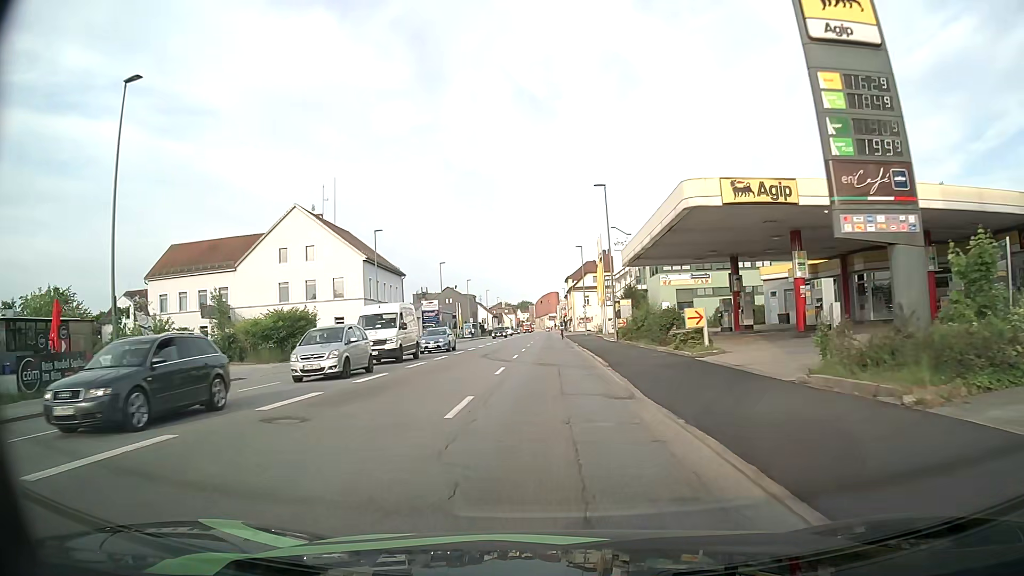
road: tertiary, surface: asphalt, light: Day
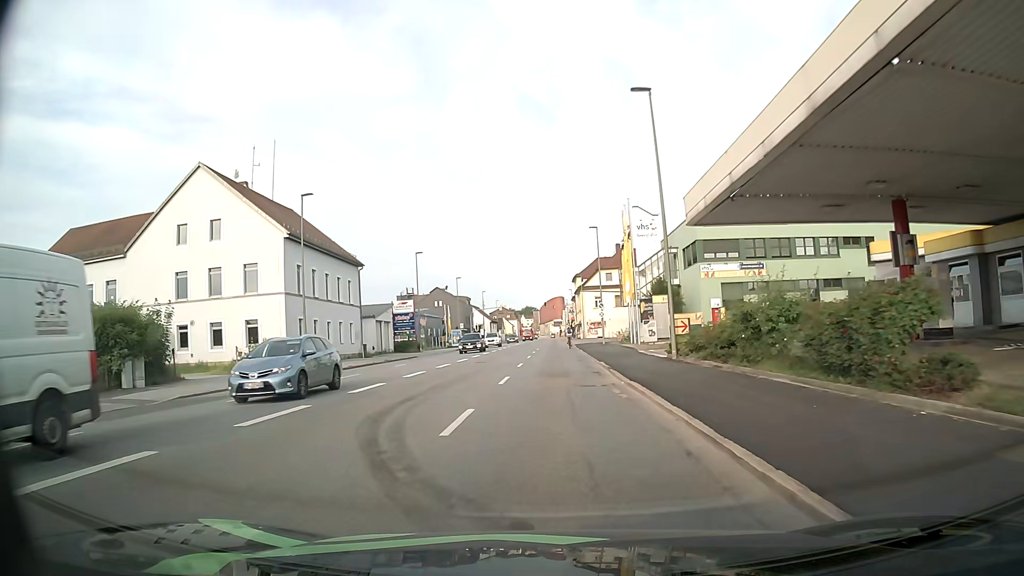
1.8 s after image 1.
(-0.1, +19.2) m; -1°
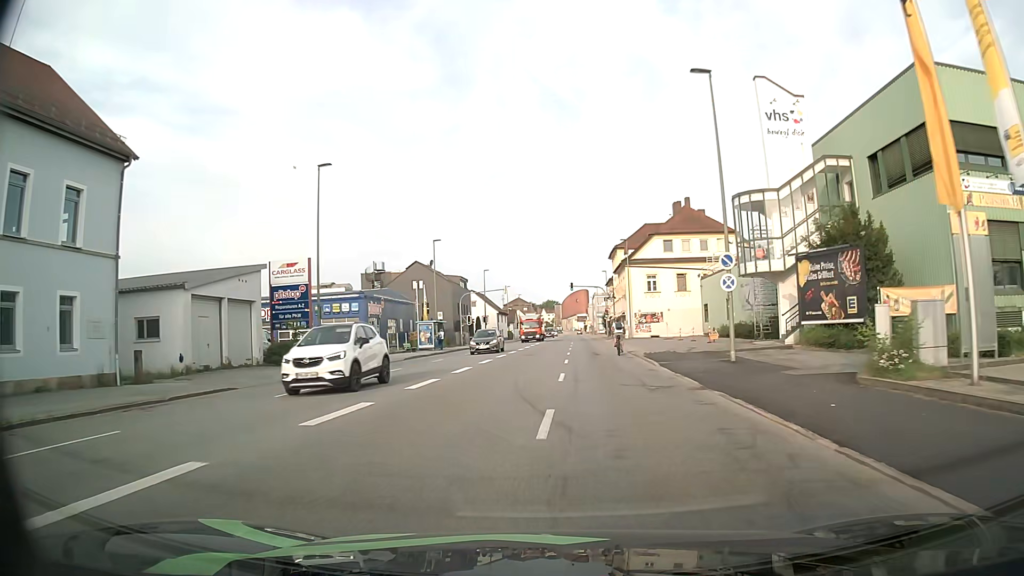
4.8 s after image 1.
(-0.7, +37.0) m; -2°
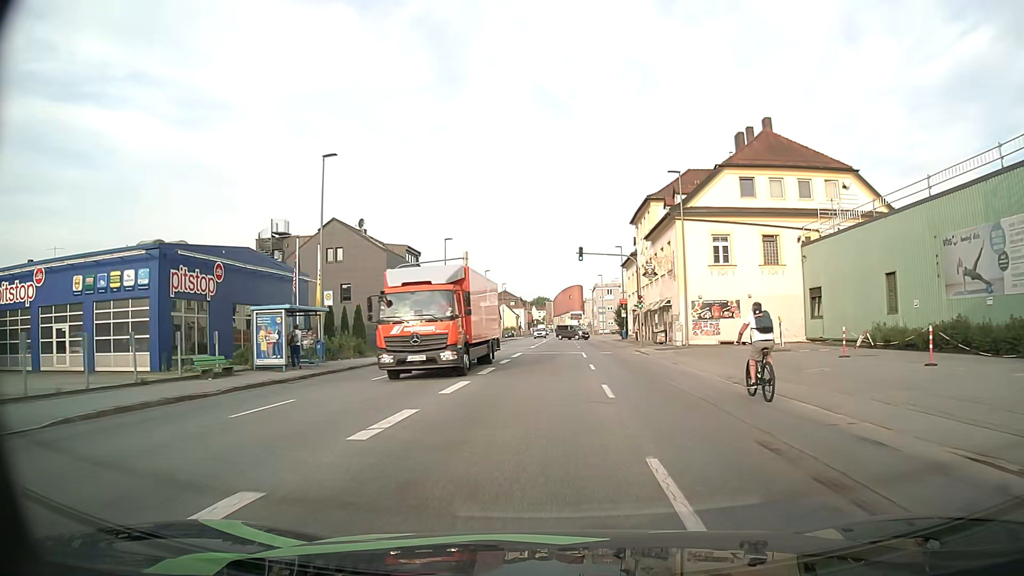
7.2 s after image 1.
(0.0, +31.2) m; +1°
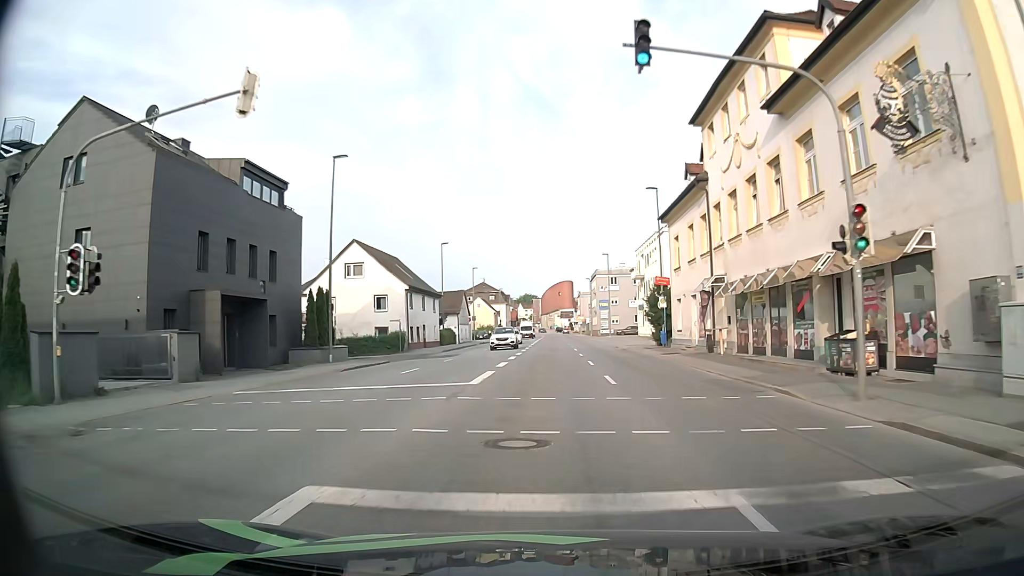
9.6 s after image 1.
(+0.3, +31.9) m; +1°
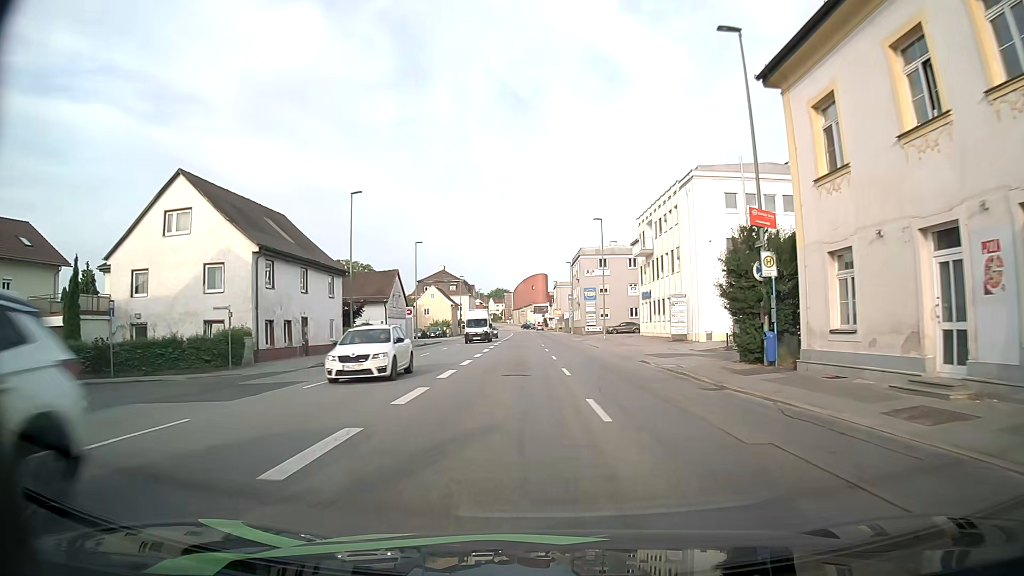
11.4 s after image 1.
(+0.4, +24.7) m; +1°
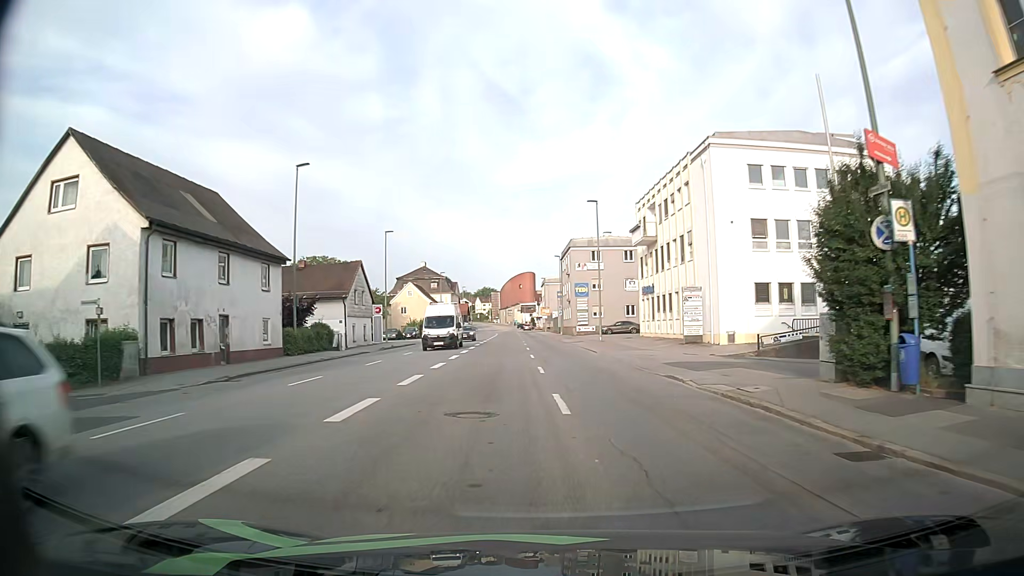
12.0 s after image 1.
(+0.2, +8.2) m; +1°
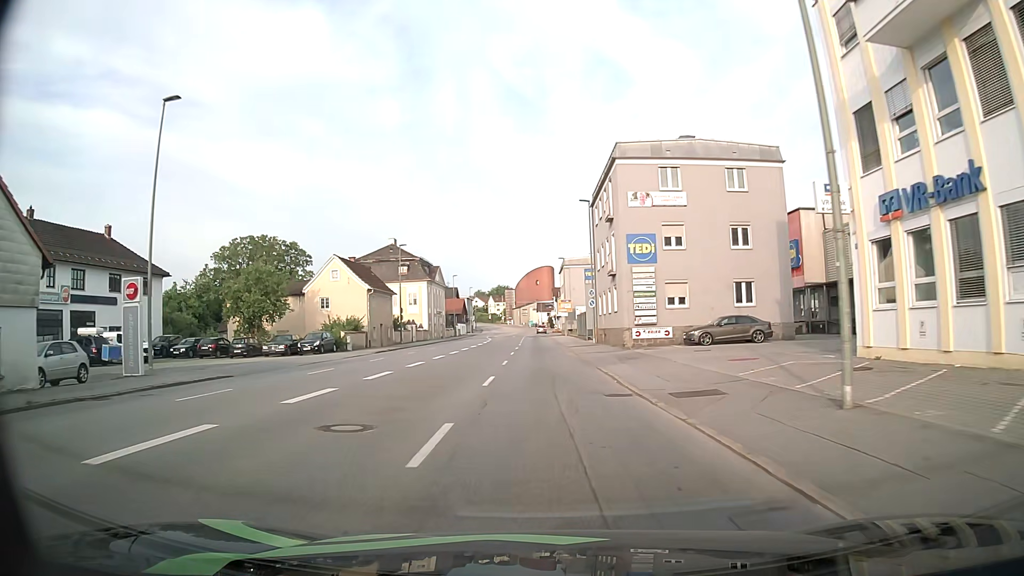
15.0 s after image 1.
(+0.4, +39.9) m; -1°
(0, +10) (0, +20) (0, +30) (-1, +40) (-1, +50) (-1, +60) (-1, +70) (-2, +80) (-2, +90) (-2, +100) m
